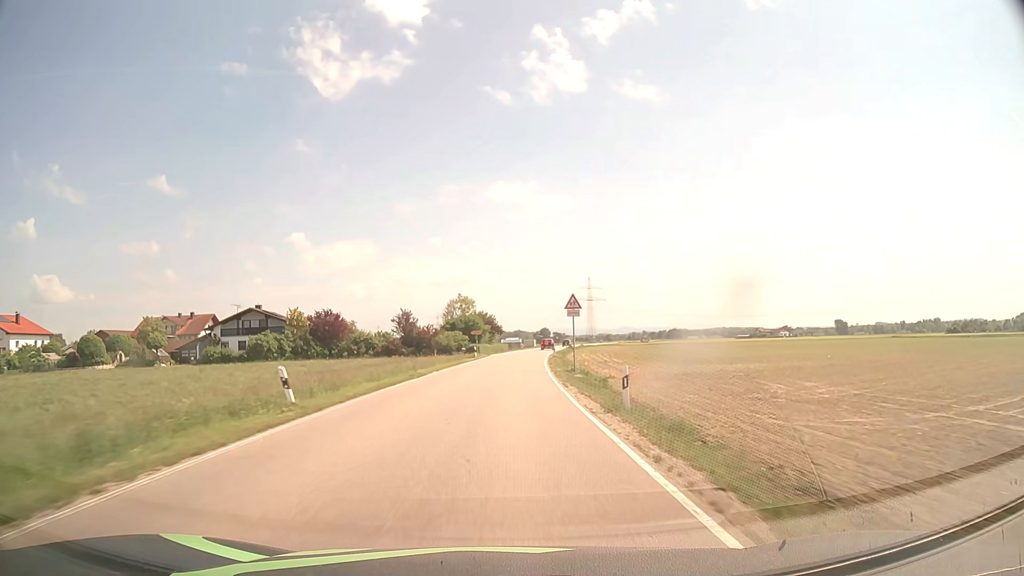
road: secondary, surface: asphalt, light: Day
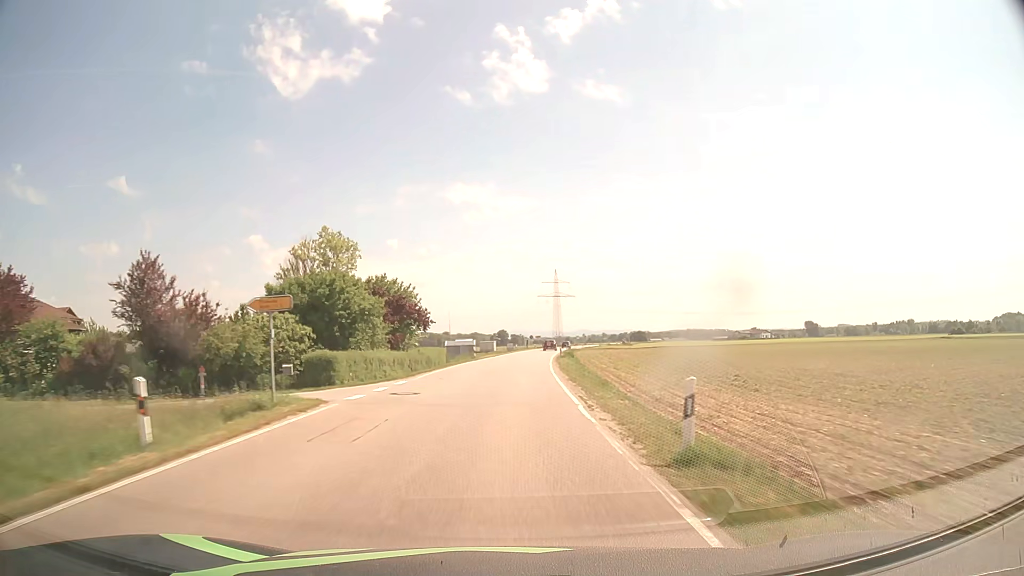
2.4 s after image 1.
(+1.4, +49.9) m; +4°
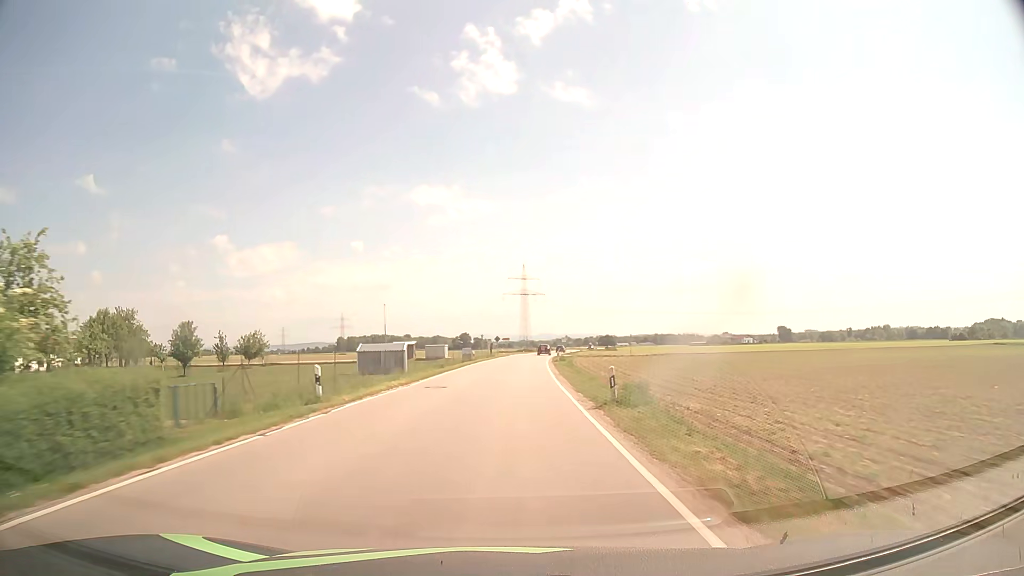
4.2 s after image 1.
(+1.0, +37.4) m; +3°
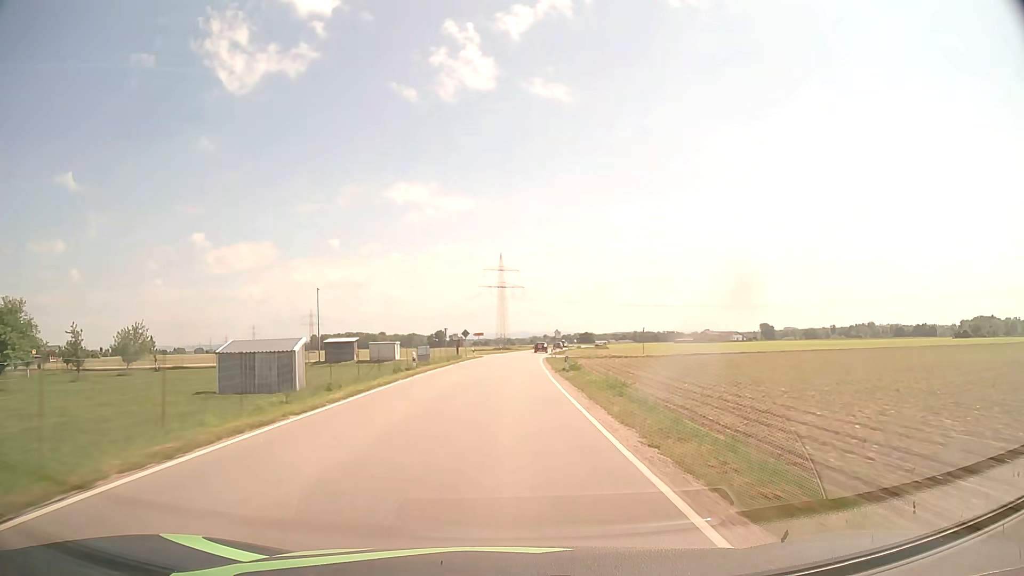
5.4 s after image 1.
(+0.4, +25.0) m; +2°
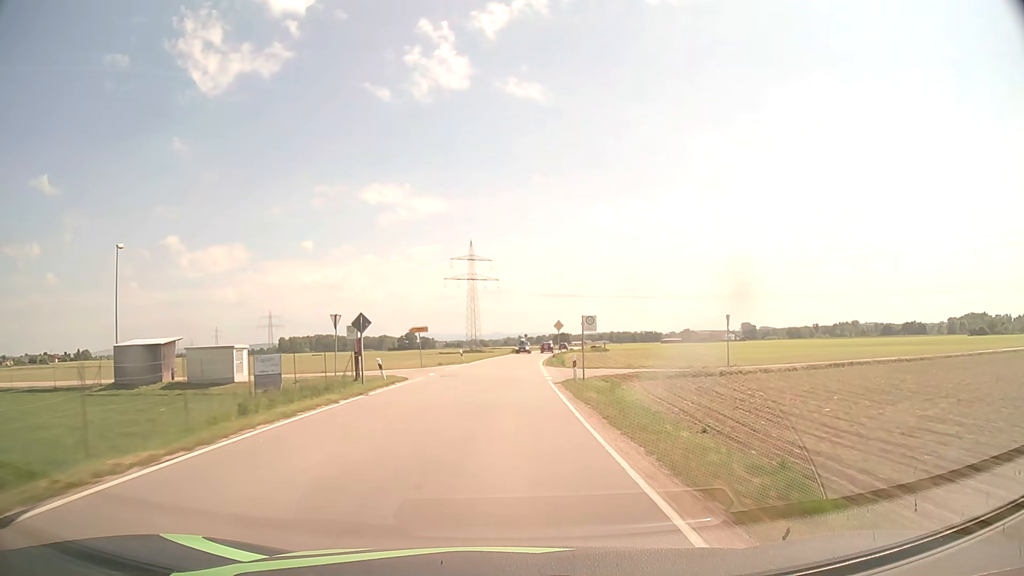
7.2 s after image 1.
(+0.7, +37.5) m; +2°
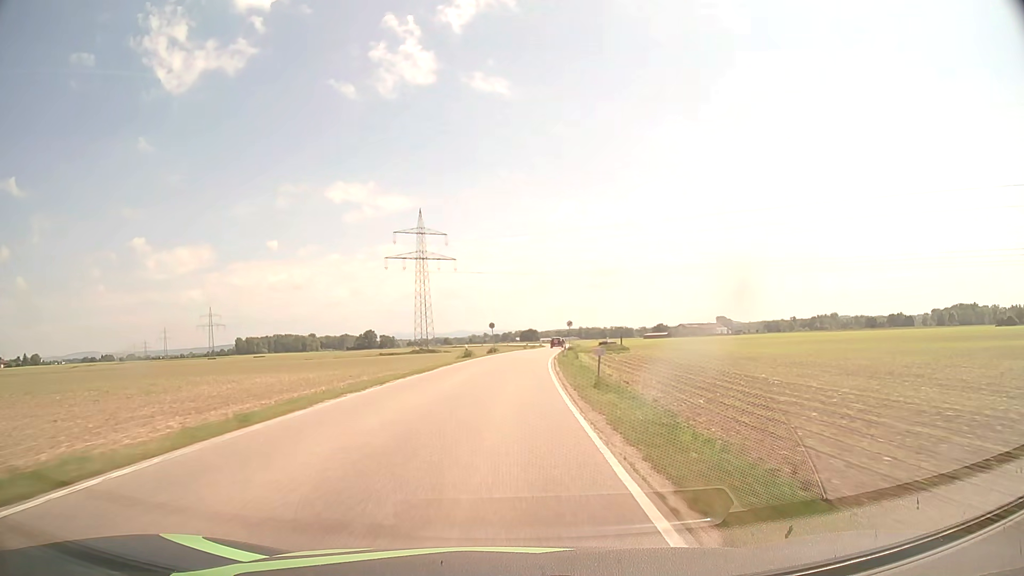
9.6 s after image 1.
(+1.4, +50.1) m; +3°
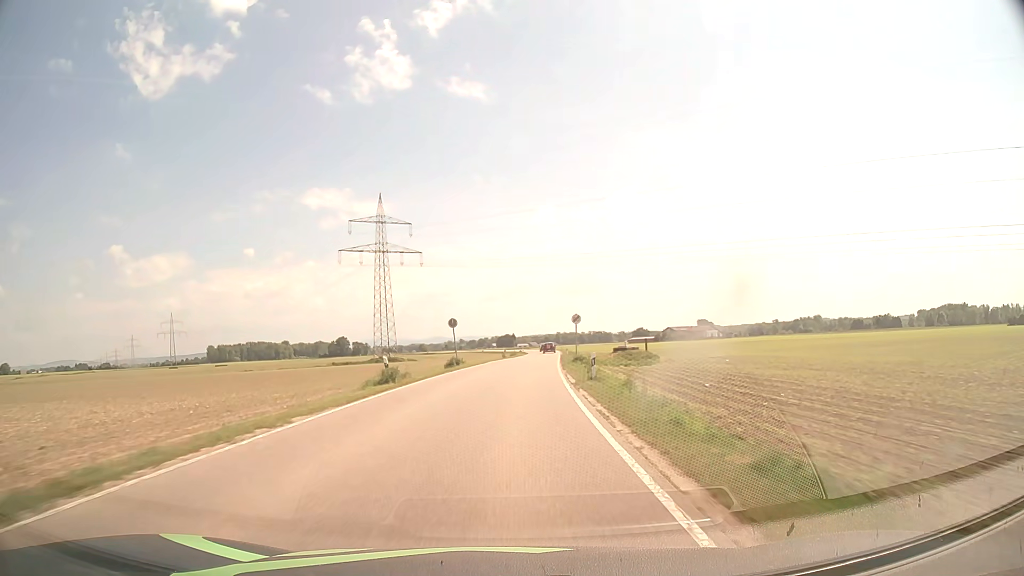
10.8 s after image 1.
(+0.5, +25.1) m; +2°
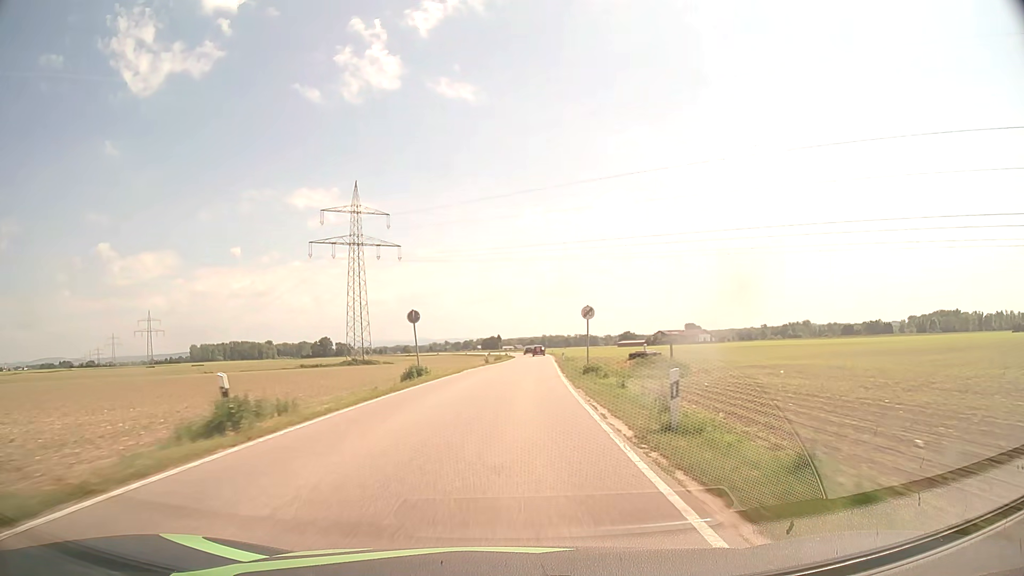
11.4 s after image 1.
(+0.1, +12.6) m; +1°
(0, +10) (0, +20) (+1, +30) (+1, +40) (+2, +50) (+3, +60) (+3, +70) (+4, +80) (+5, +90) (+5, +100) m
